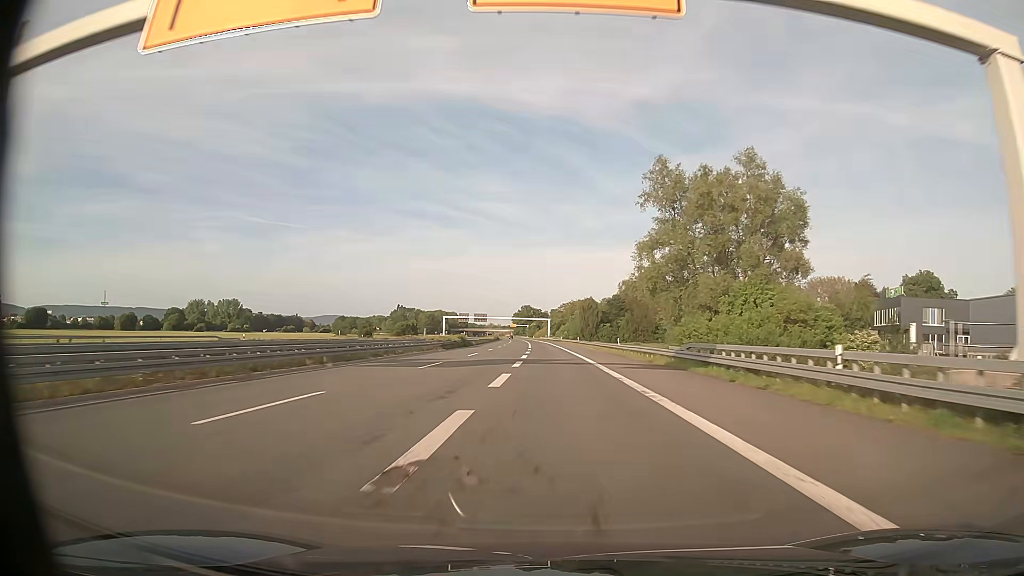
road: trunk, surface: asphalt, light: Day
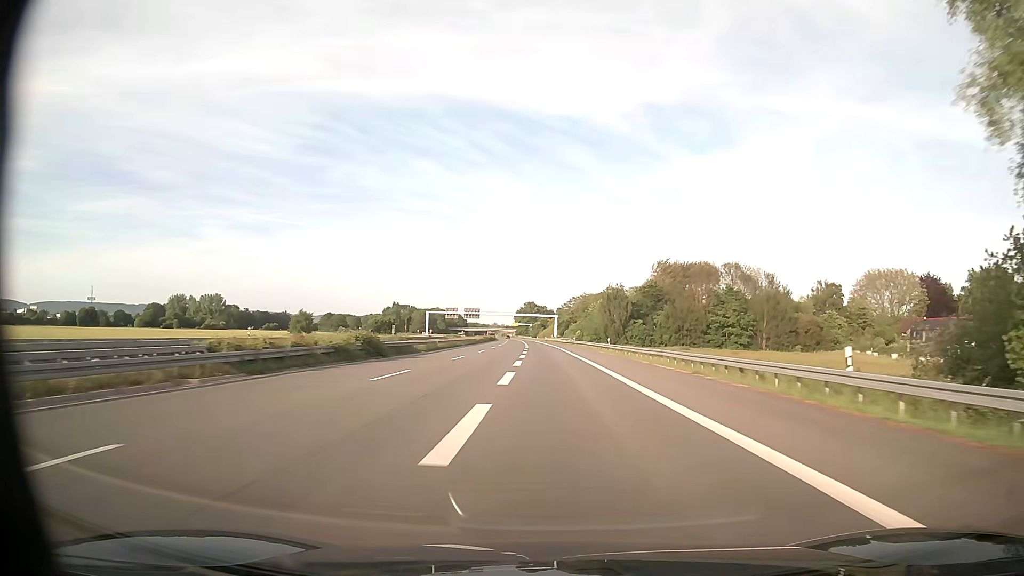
(-0.4, +47.0) m; -1°
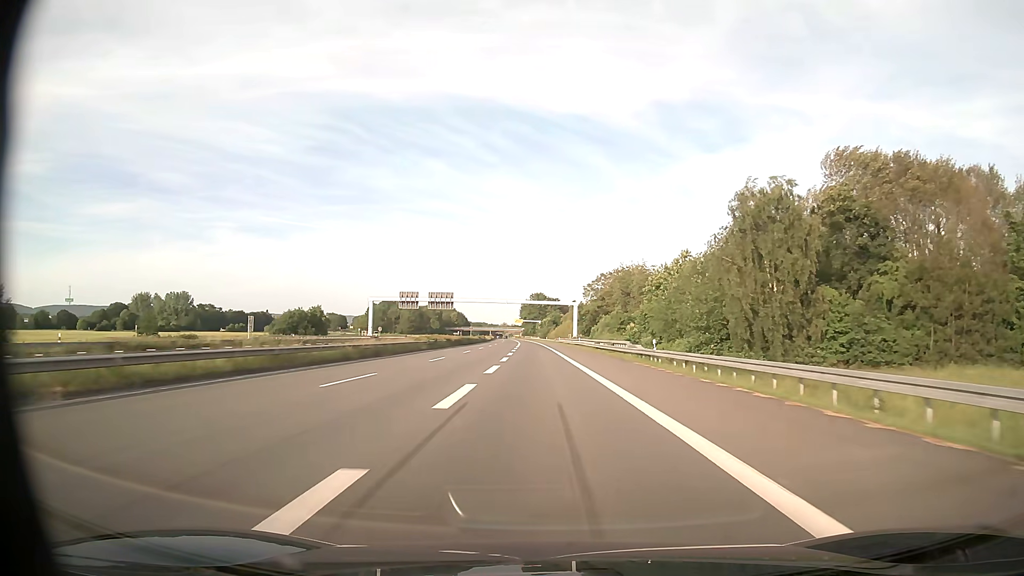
(-0.4, +78.8) m; -1°
